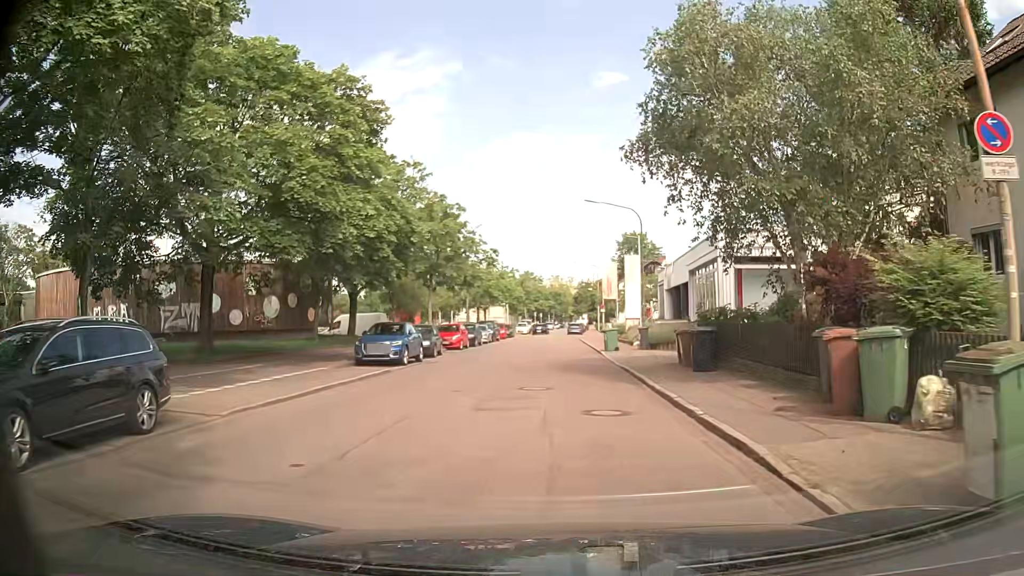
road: residential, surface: asphalt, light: Day
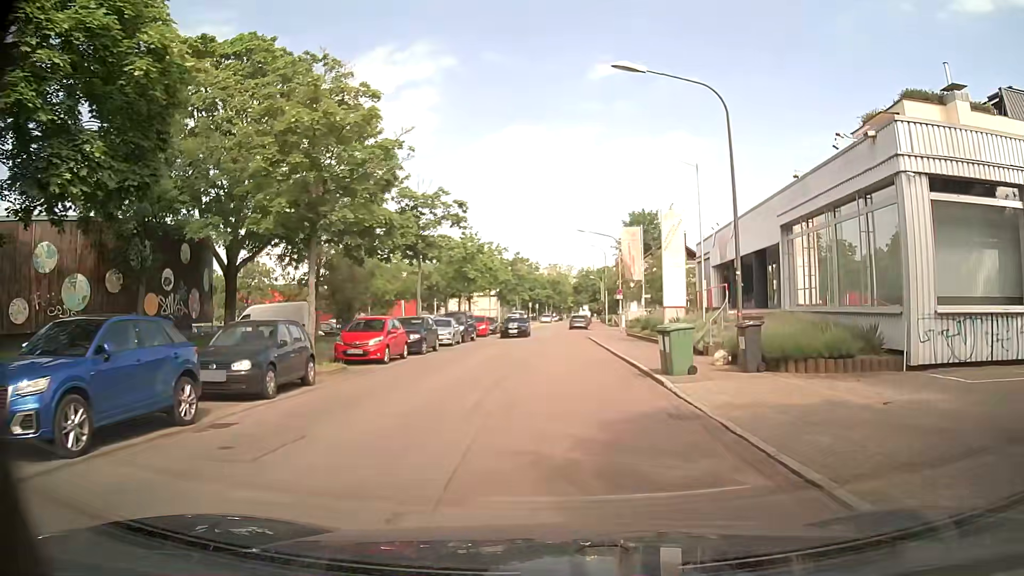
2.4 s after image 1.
(+0.1, +17.2) m; +1°
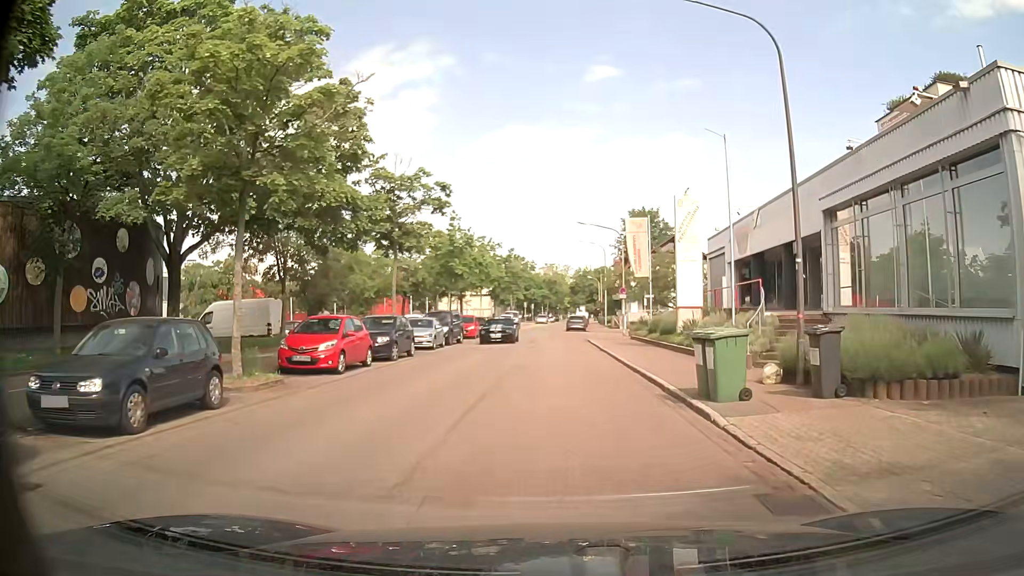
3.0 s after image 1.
(0.0, +4.3) m; +1°
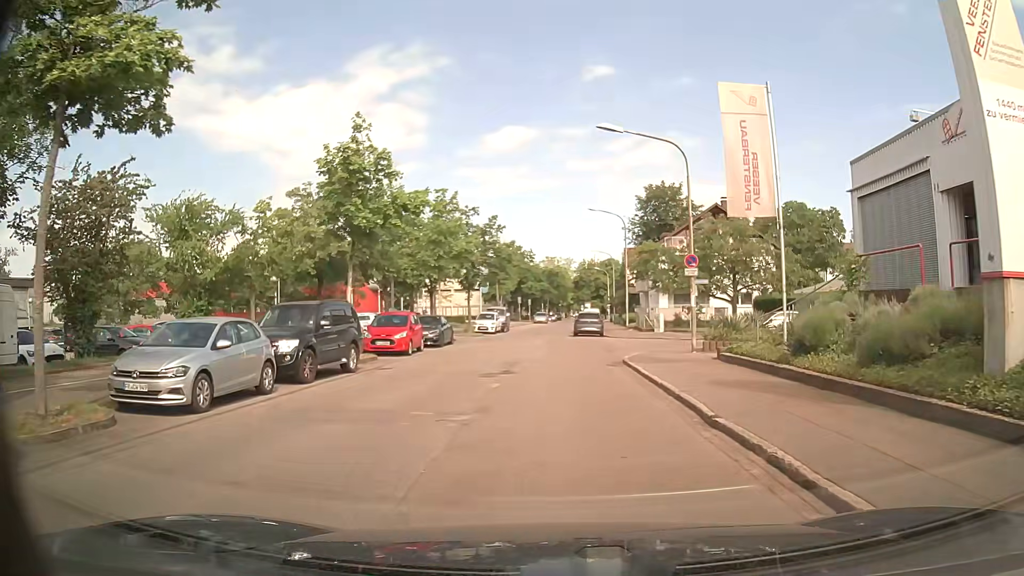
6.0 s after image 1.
(0.0, +20.3) m; -1°
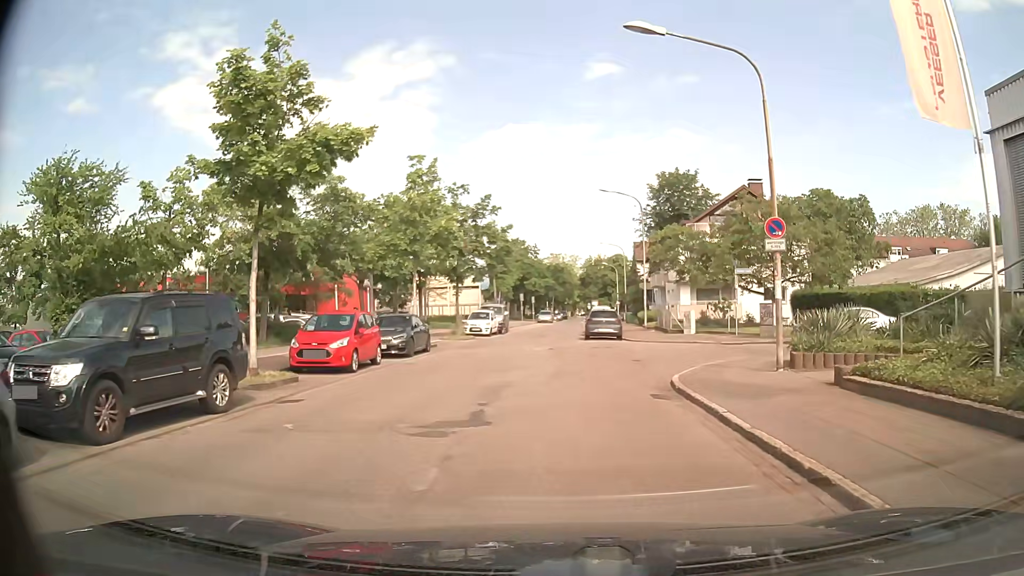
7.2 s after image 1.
(+0.1, +7.4) m; +1°
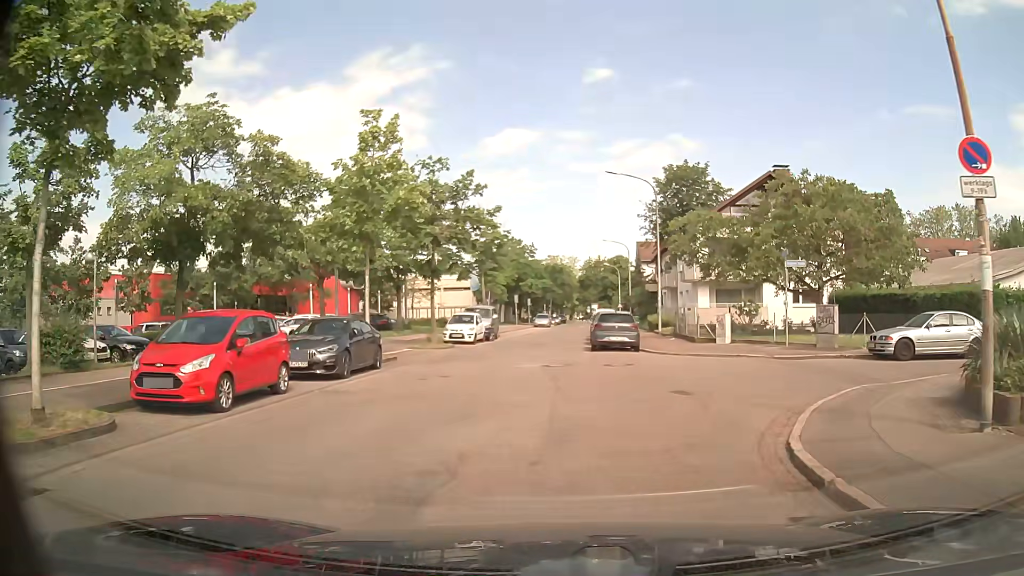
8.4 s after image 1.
(-0.1, +6.9) m; -1°
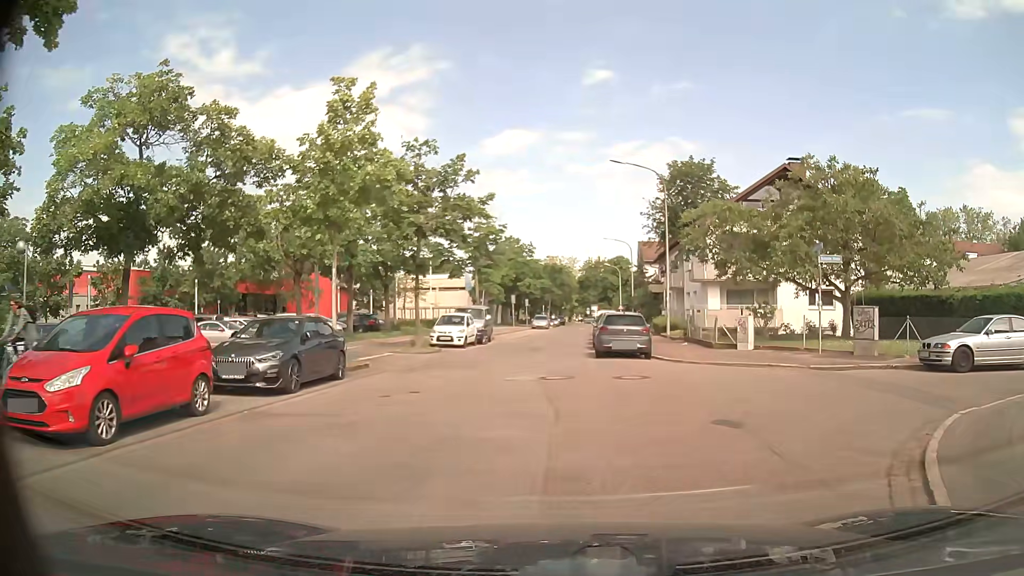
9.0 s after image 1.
(0.0, +3.1) m; 0°
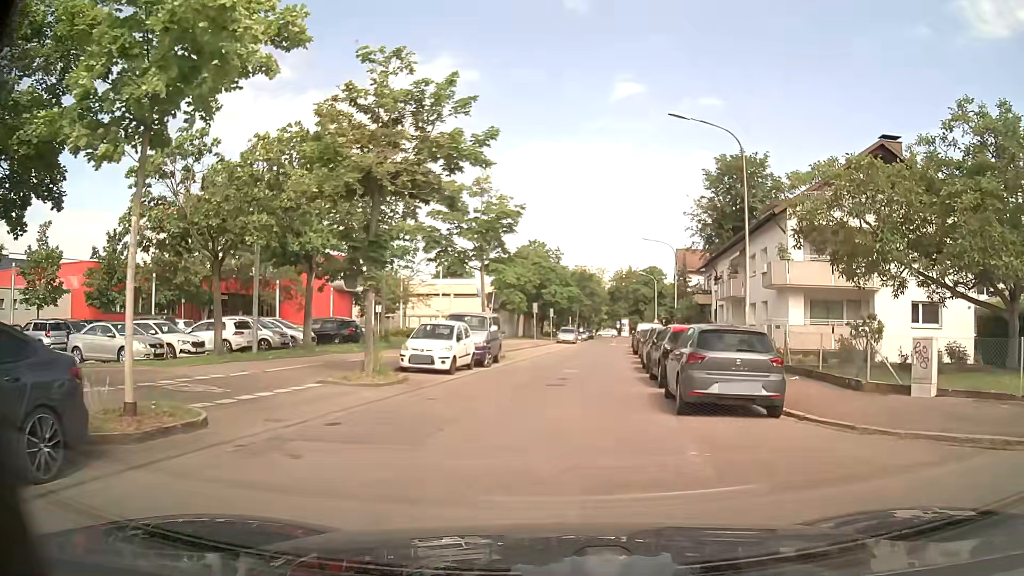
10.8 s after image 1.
(-0.1, +10.4) m; -3°
(0, +10) (+1, +20) (+2, +30) (+3, +40) (+4, +50) (+6, +60) (+8, +69) (+9, +79) (+11, +89) (+12, +99) m
